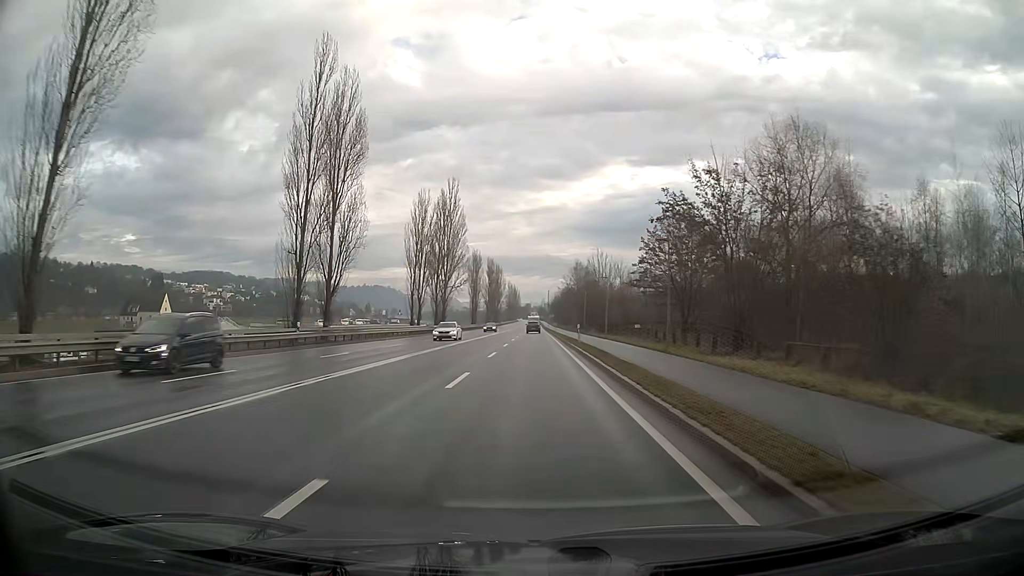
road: primary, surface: asphalt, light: Day
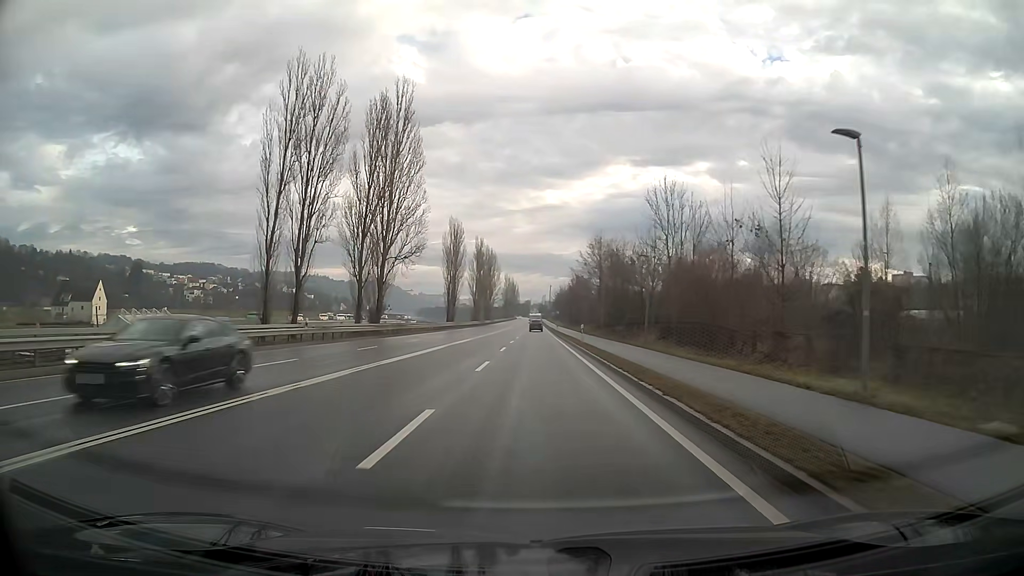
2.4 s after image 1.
(+0.1, +43.6) m; 0°
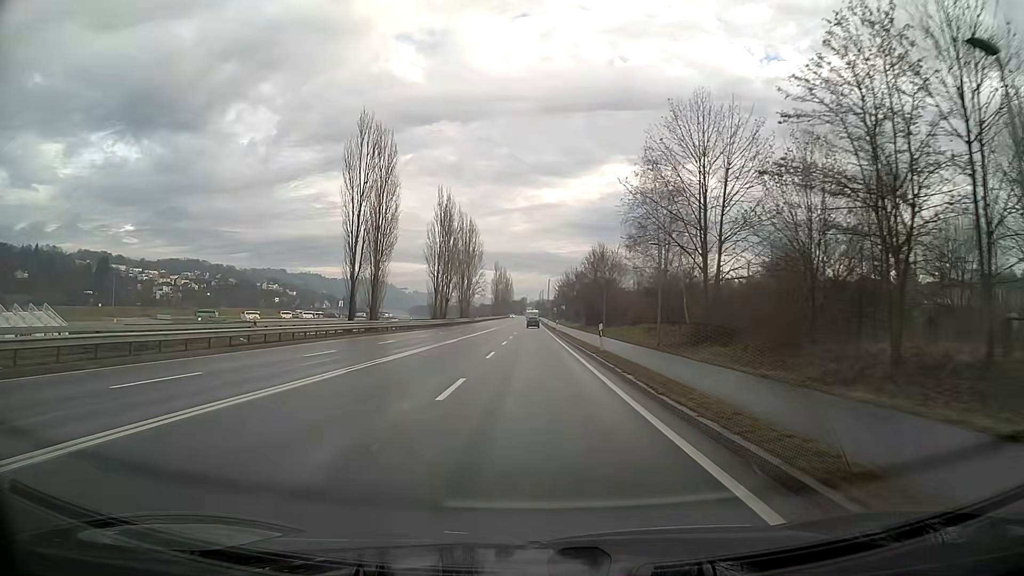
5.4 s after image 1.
(+0.2, +55.2) m; 0°
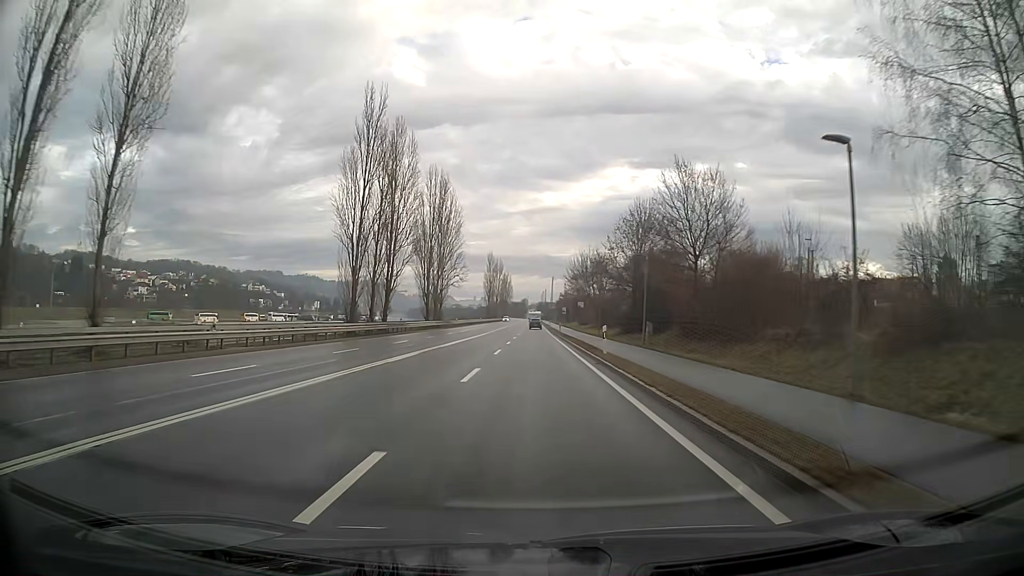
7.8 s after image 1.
(-0.1, +44.7) m; 0°
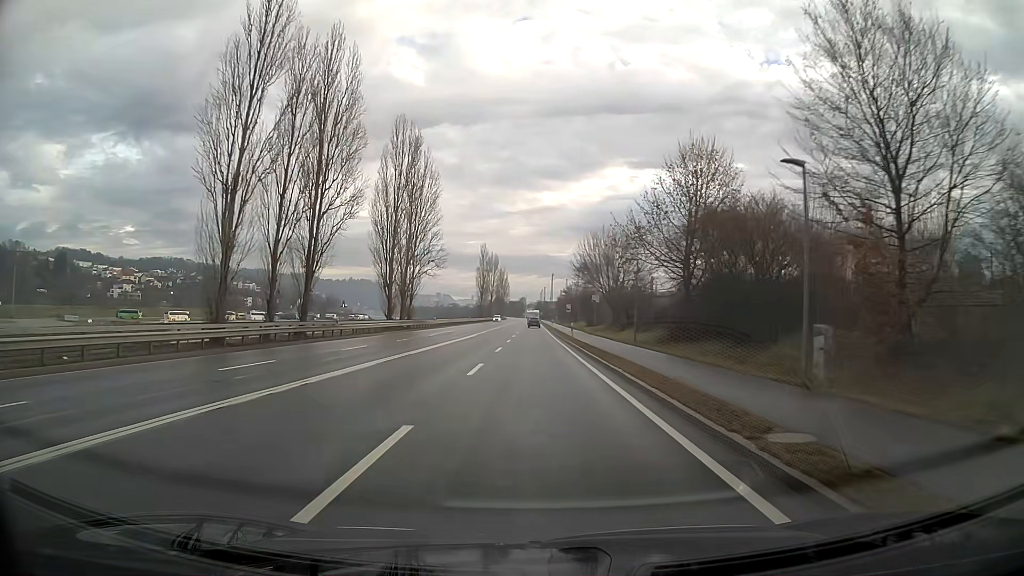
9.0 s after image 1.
(0.0, +22.5) m; 0°
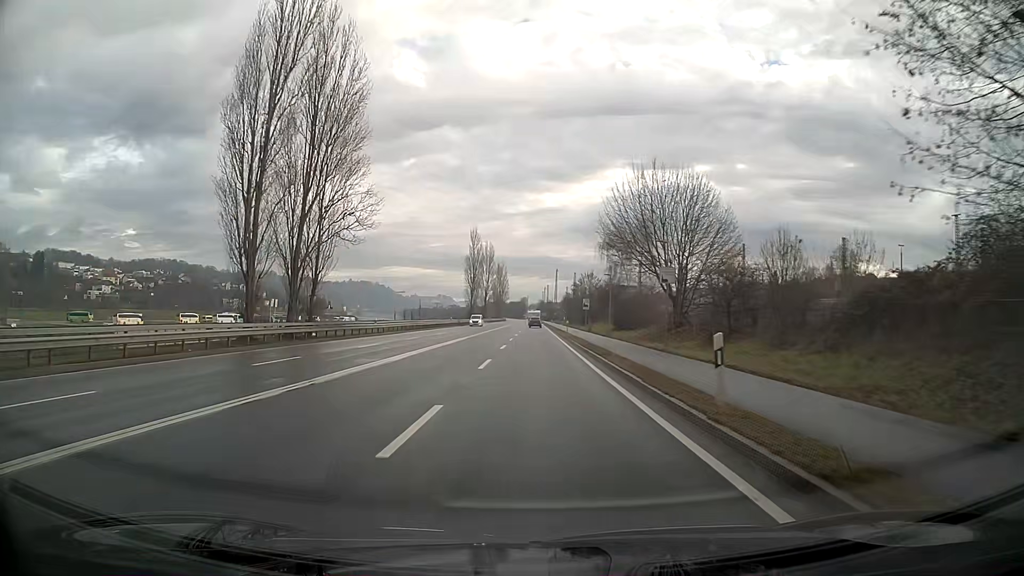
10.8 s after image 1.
(0.0, +34.0) m; 0°
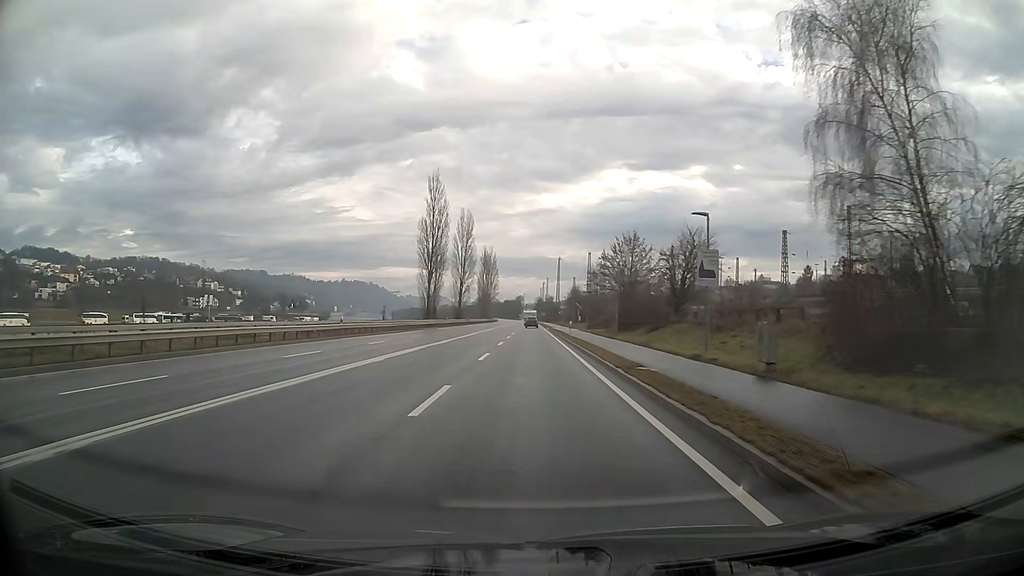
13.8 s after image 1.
(+0.1, +57.0) m; 0°
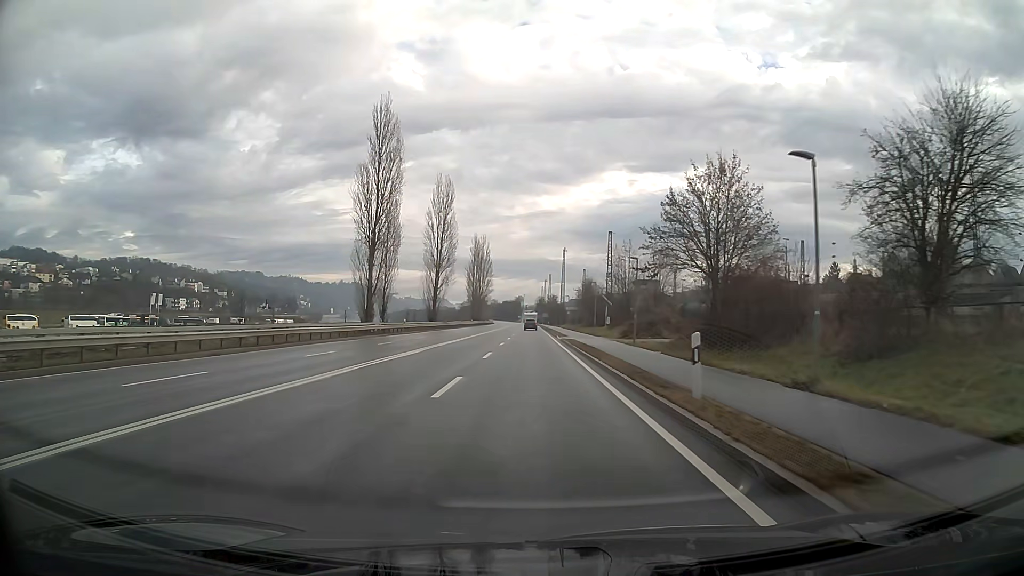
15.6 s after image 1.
(0.0, +33.7) m; 0°
